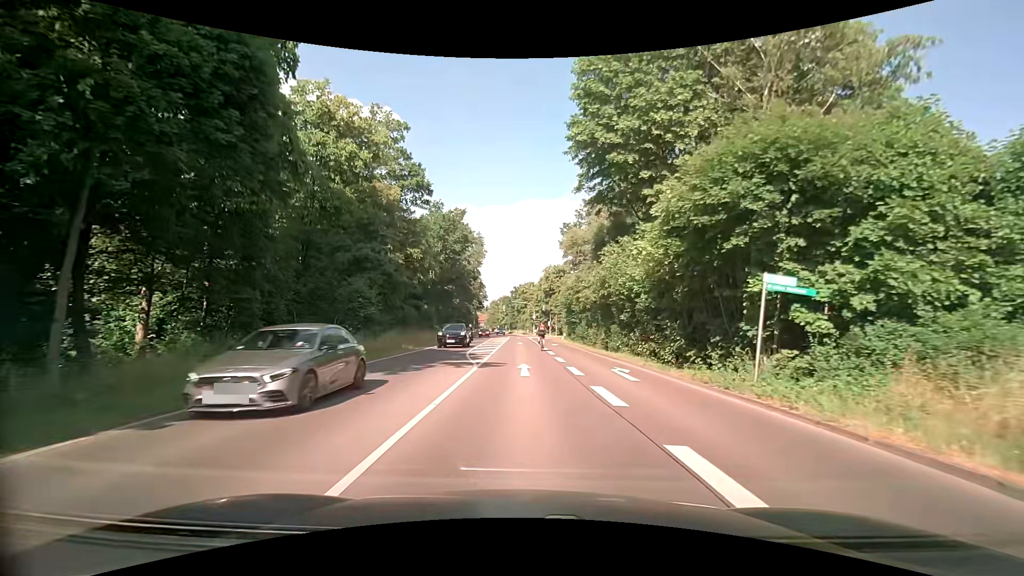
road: secondary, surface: asphalt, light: Day
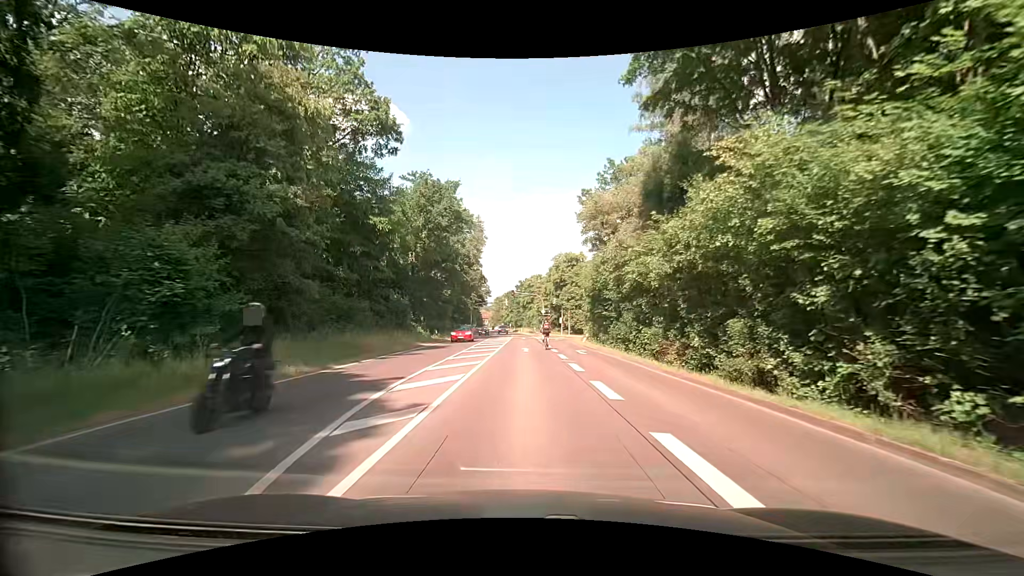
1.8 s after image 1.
(0.0, +17.5) m; 0°
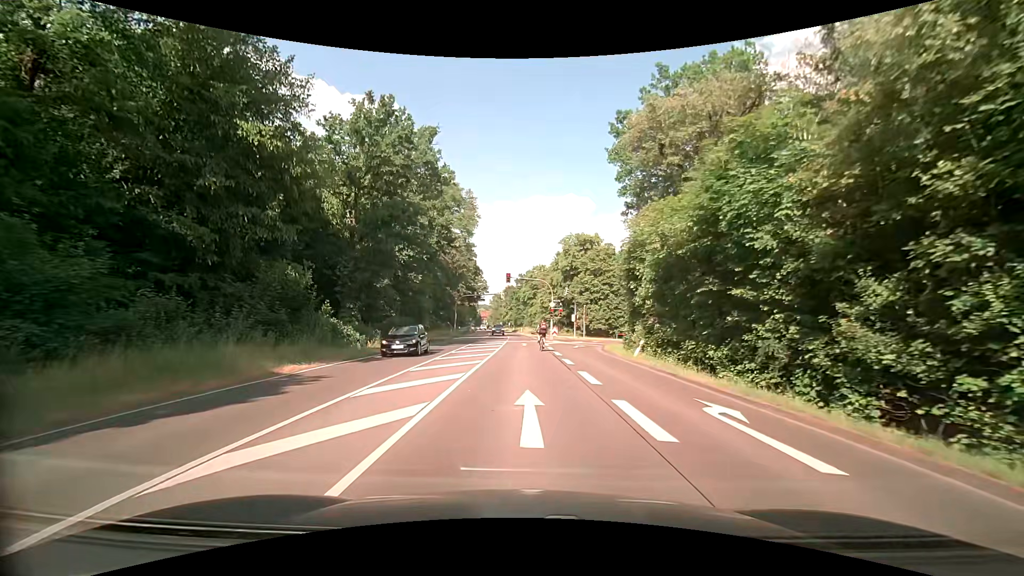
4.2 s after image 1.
(-0.1, +21.3) m; 0°
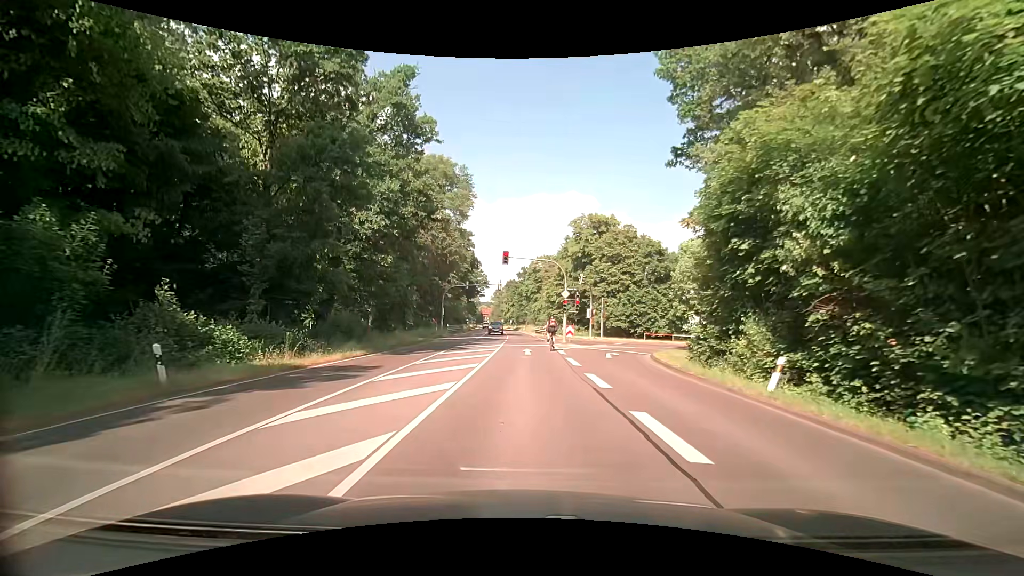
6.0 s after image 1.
(-0.2, +13.0) m; 0°
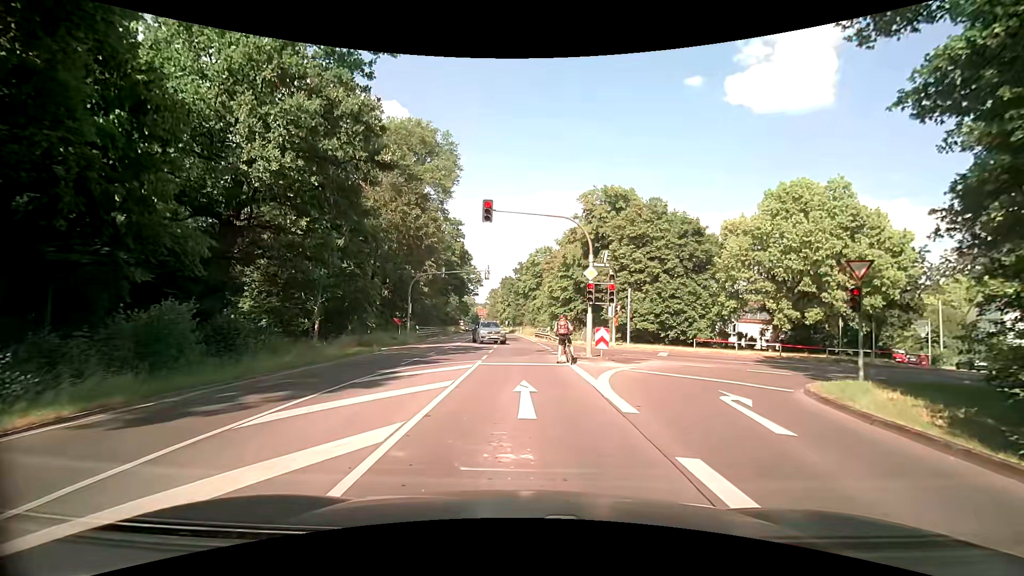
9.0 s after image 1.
(0.0, +15.0) m; 0°
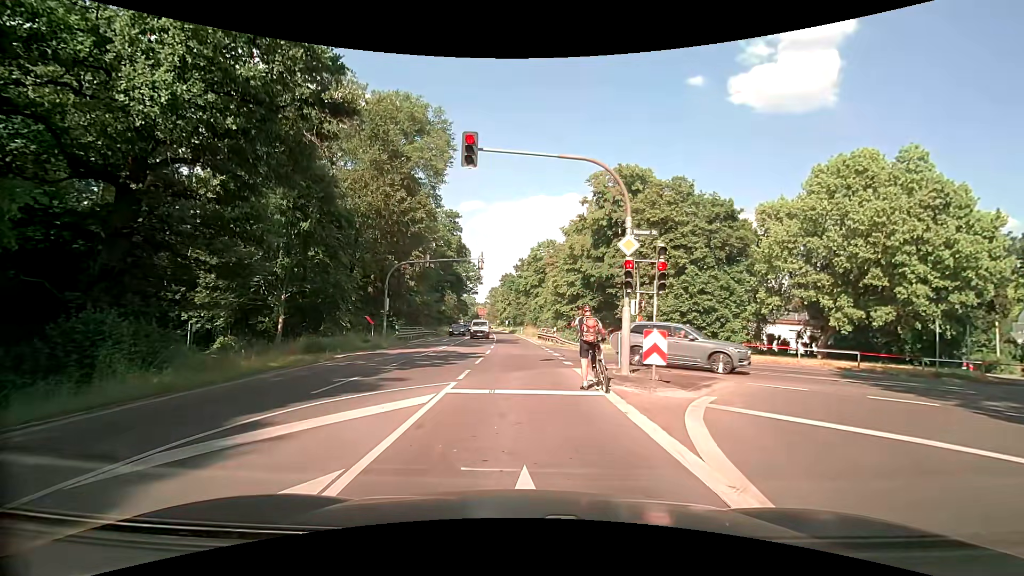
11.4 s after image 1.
(0.0, +7.2) m; 0°
